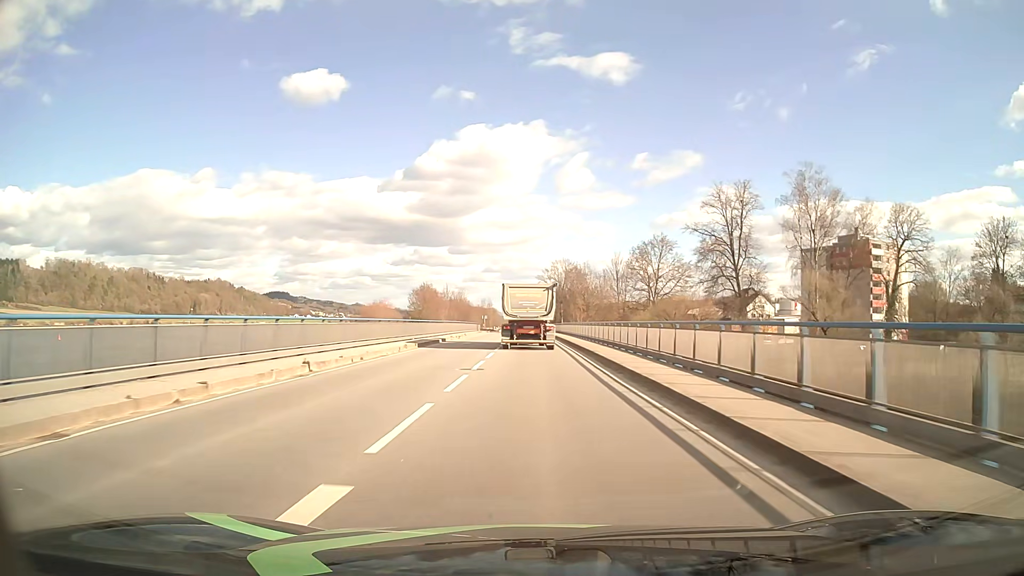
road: primary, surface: asphalt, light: Day
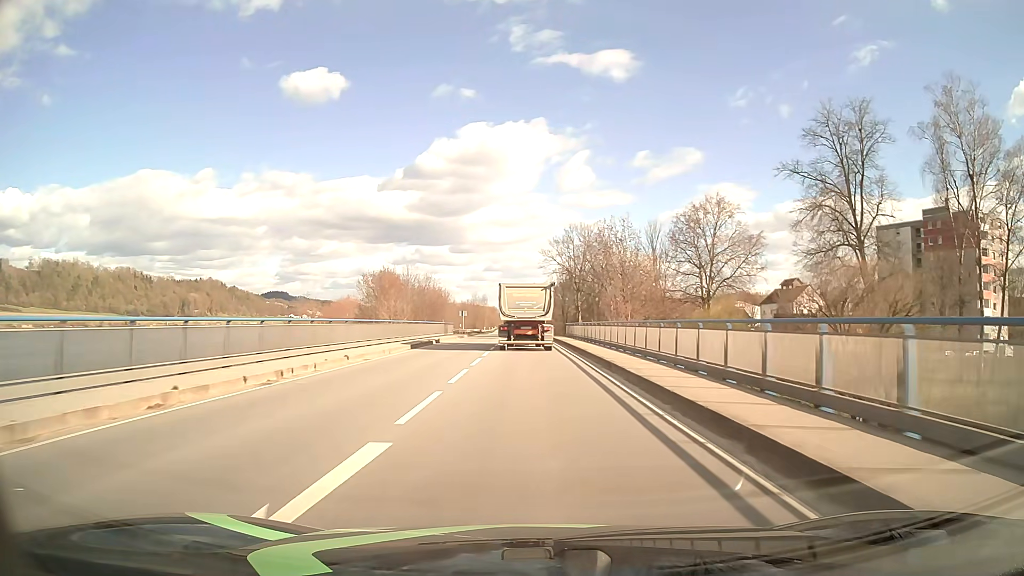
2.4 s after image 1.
(-0.1, +40.2) m; 0°
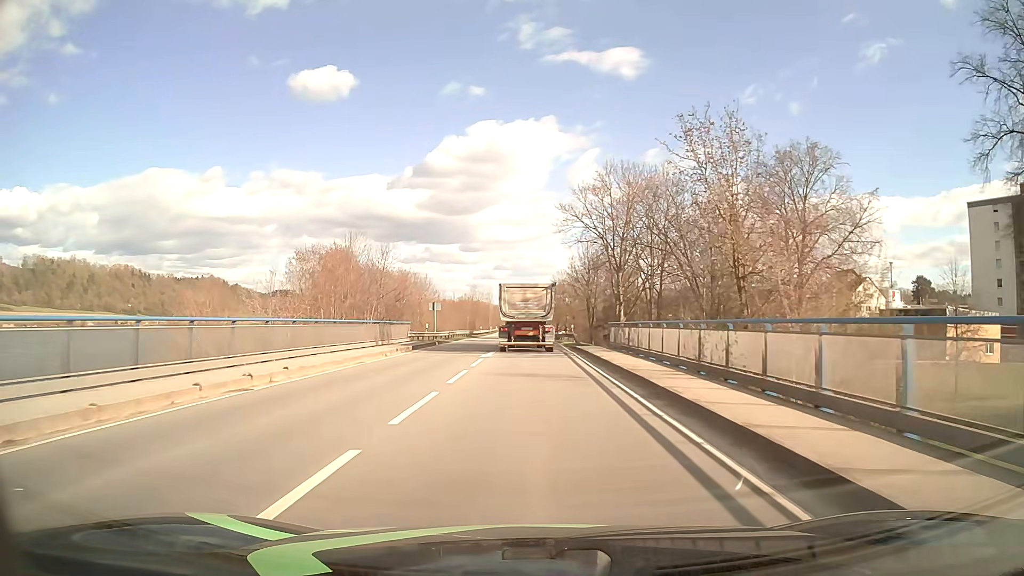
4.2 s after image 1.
(-0.2, +30.0) m; -1°
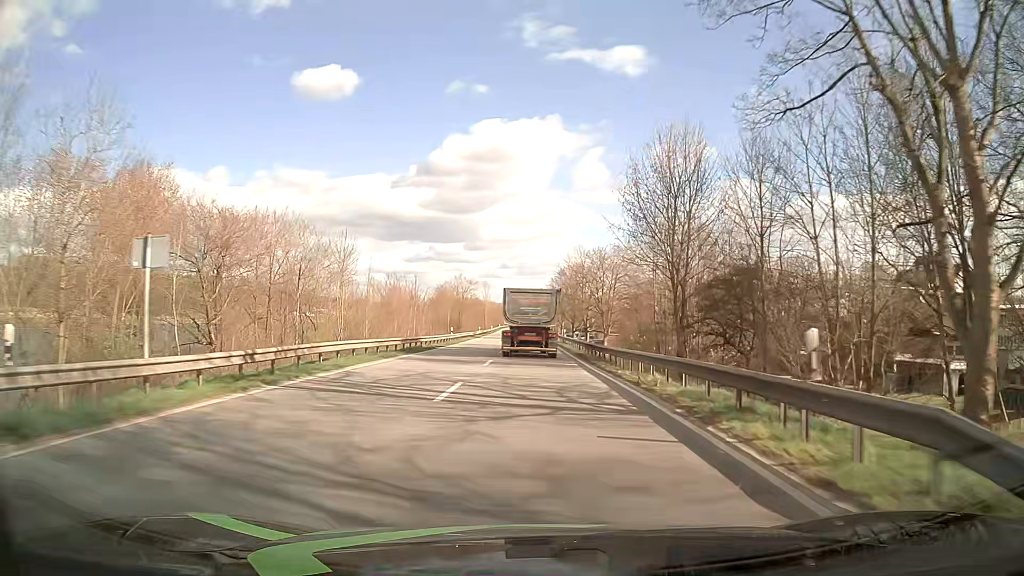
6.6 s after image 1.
(-0.3, +39.9) m; 0°
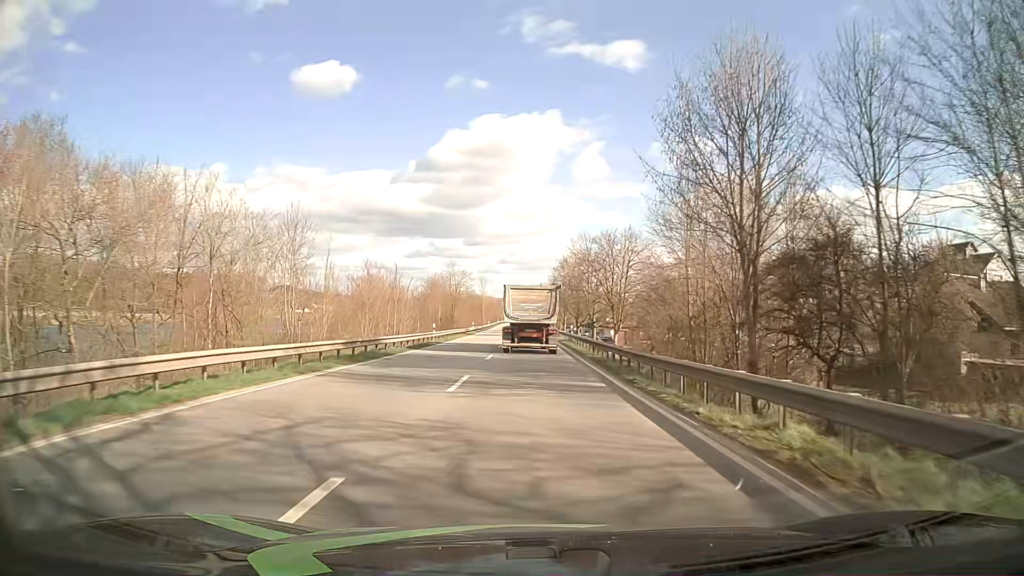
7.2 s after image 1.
(0.0, +10.0) m; 0°
(0, +10) (0, +20) (0, +30) (0, +40) (0, +50) (0, +60) (-1, +70) (-1, +80) (-1, +90) (-2, +100) m
